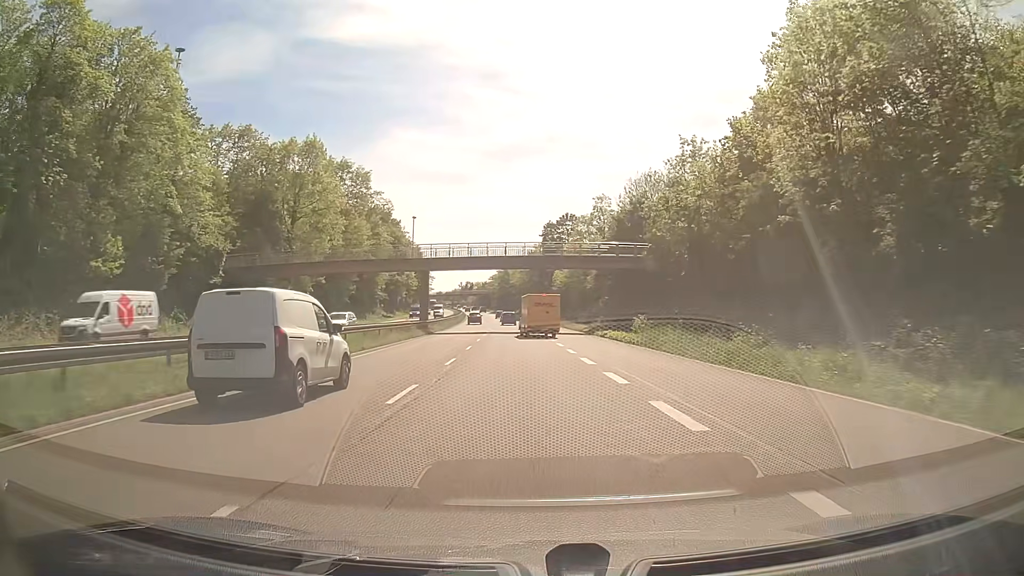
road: trunk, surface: asphalt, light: Day
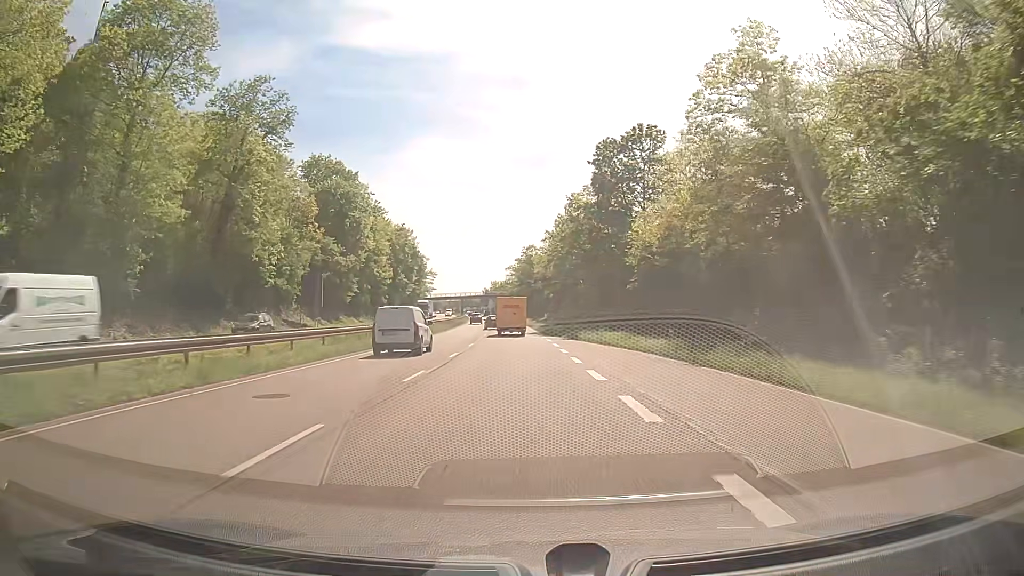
(-0.8, +59.0) m; -3°
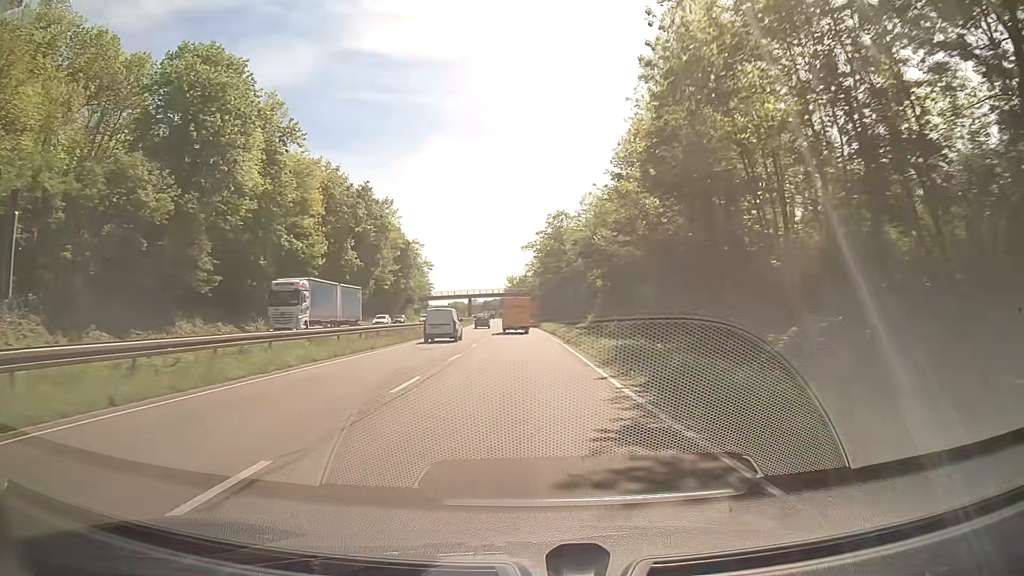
(-0.3, +47.2) m; -1°
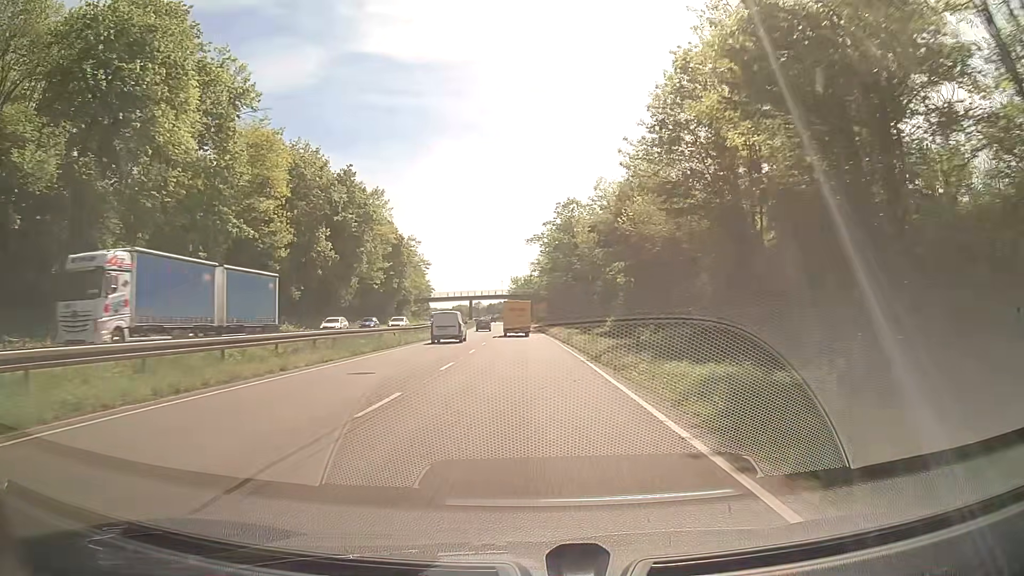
(-0.1, +11.8) m; 0°
(0, +10) (0, +20) (0, +30) (-1, +40) (-1, +50) (-1, +60) (-1, +70) (-2, +80) (-2, +90) (-3, +100) m
